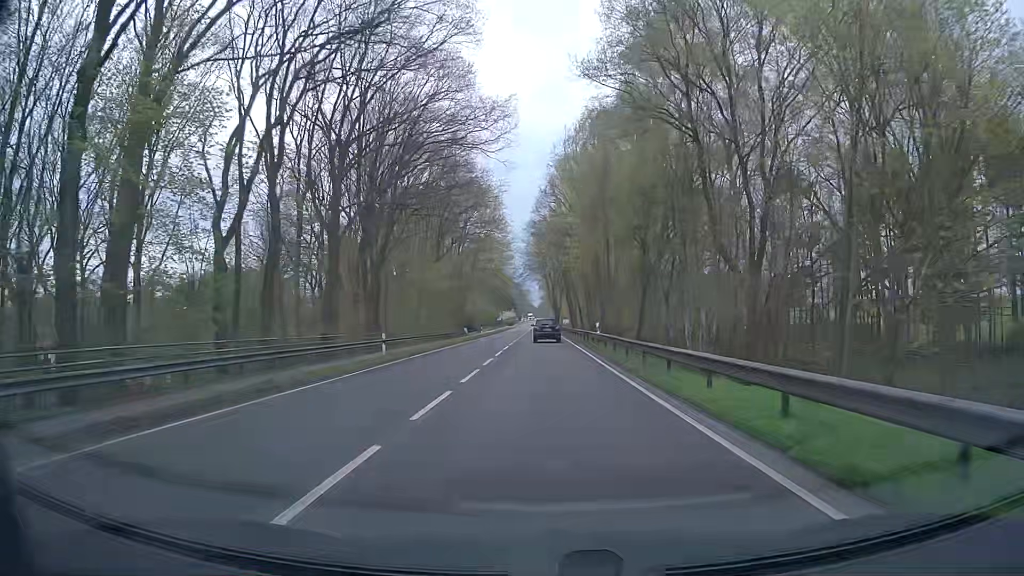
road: primary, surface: asphalt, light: Day
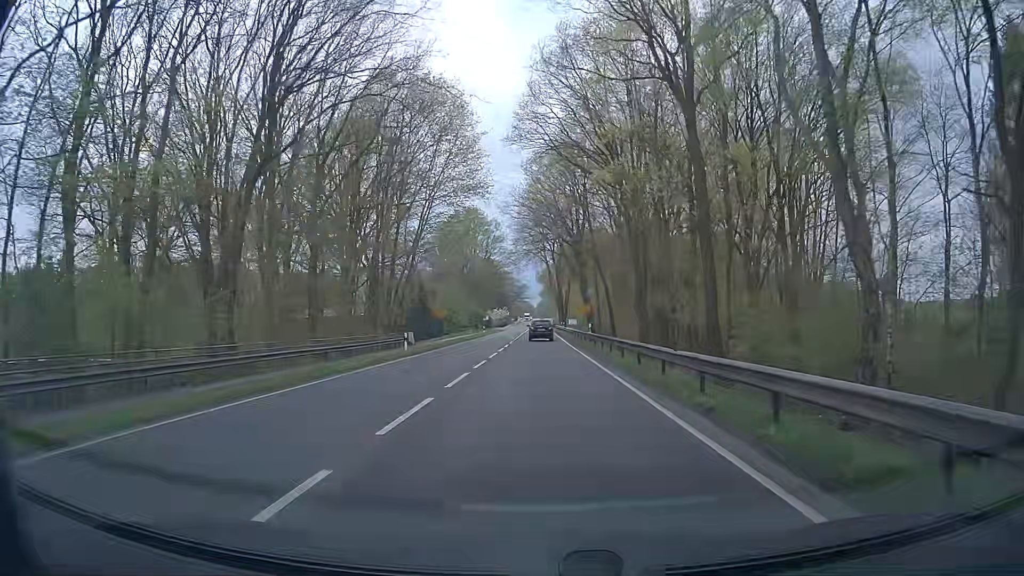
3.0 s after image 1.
(+0.2, +43.9) m; +1°
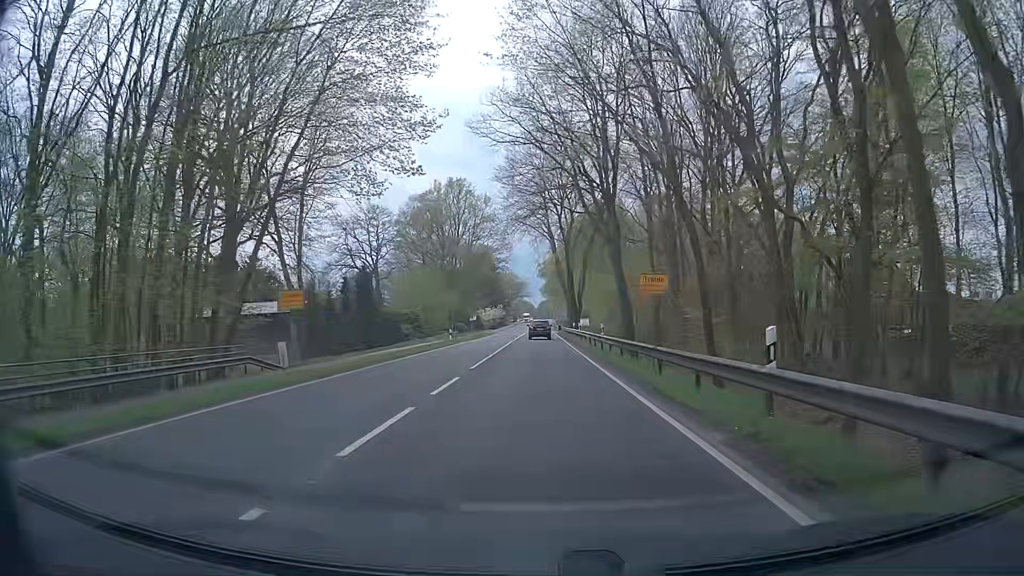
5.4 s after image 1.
(-0.1, +31.9) m; -1°
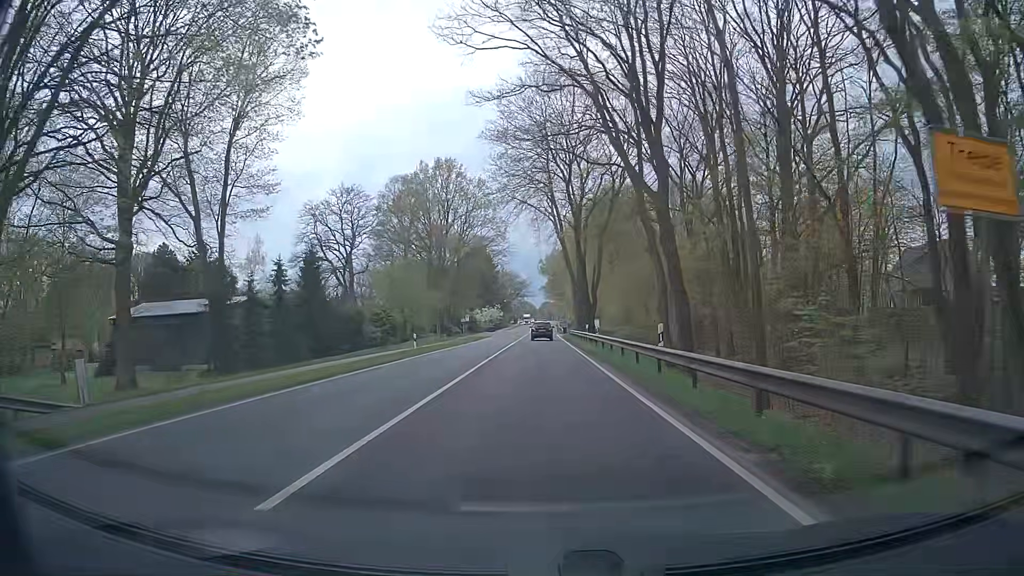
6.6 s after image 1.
(0.0, +15.5) m; 0°
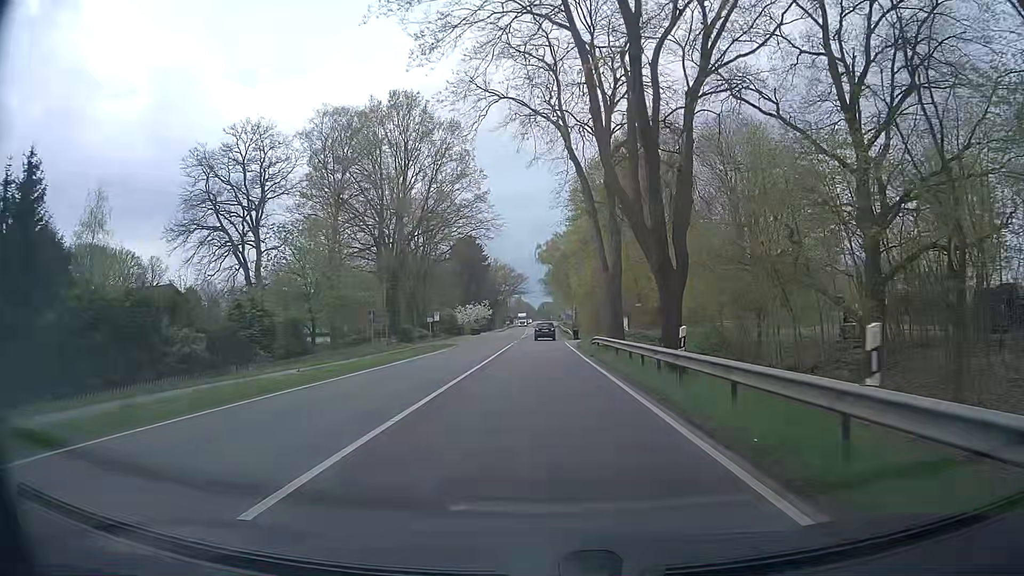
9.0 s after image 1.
(-0.1, +30.9) m; -1°
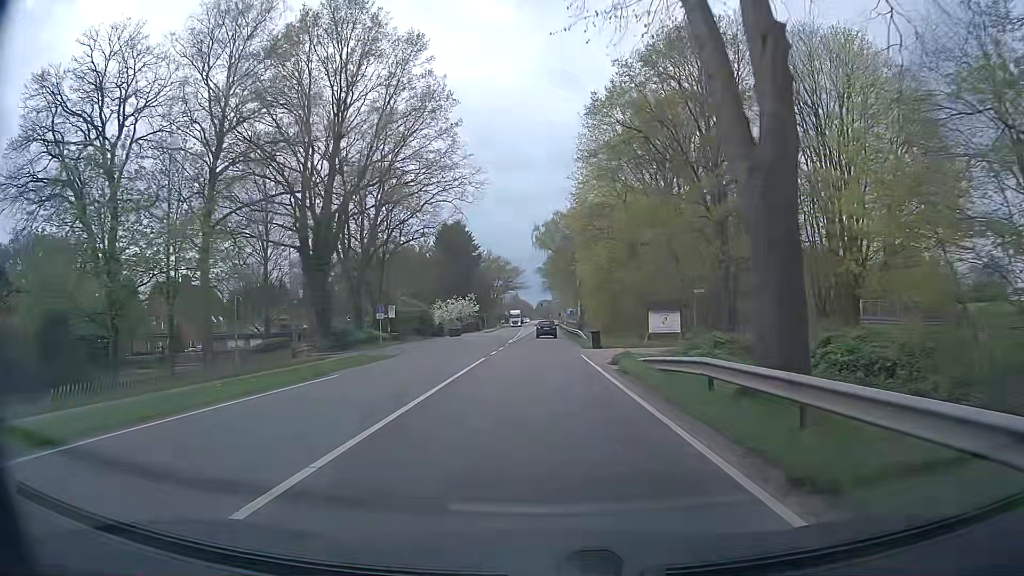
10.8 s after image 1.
(+0.2, +23.2) m; +1°
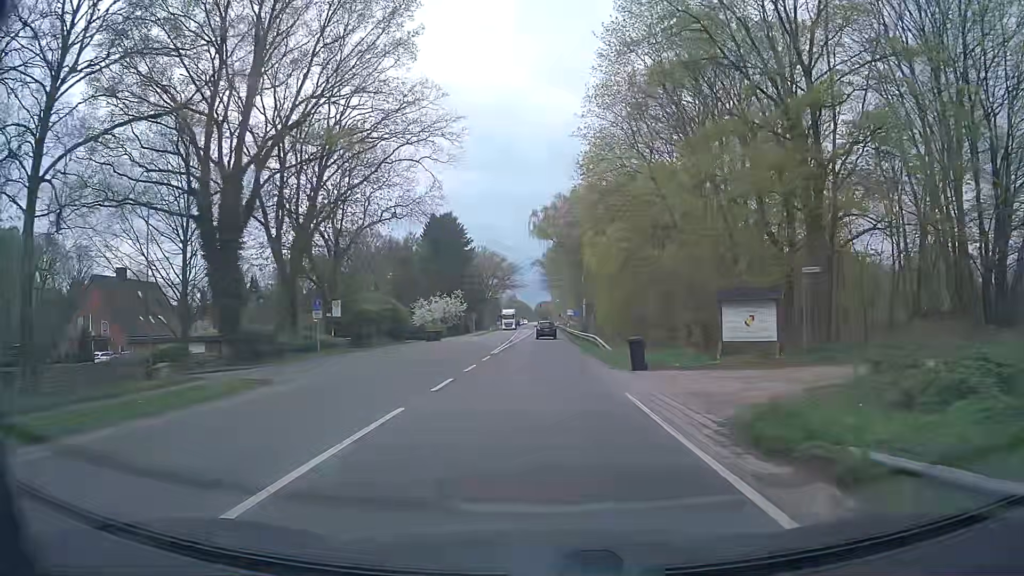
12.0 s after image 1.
(0.0, +15.2) m; 0°
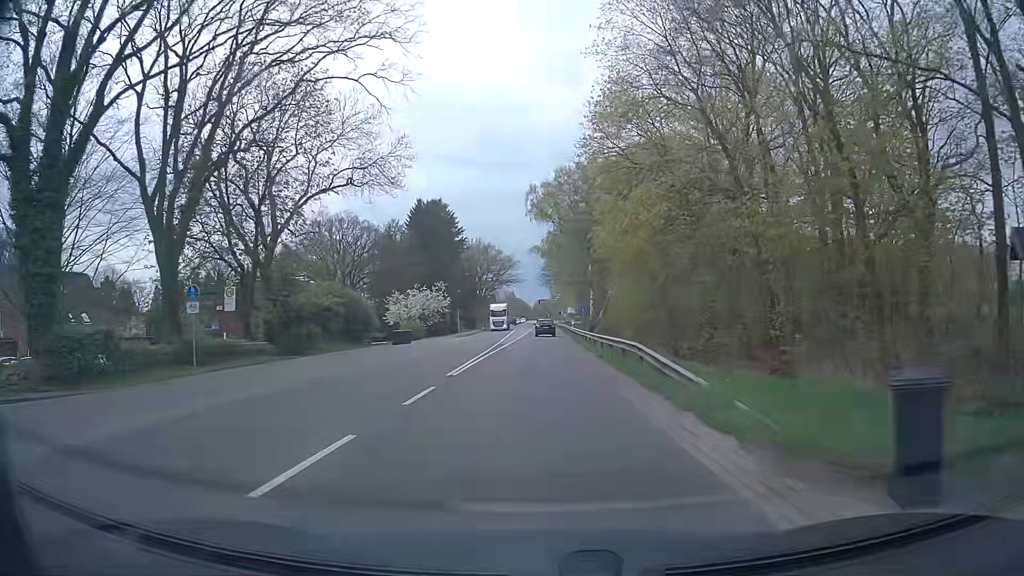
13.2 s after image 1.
(+0.1, +14.9) m; 0°
(0, +10) (0, +20) (0, +30) (0, +40) (0, +50) (0, +60) (0, +70) (0, +80) (0, +90) (0, +100) m
